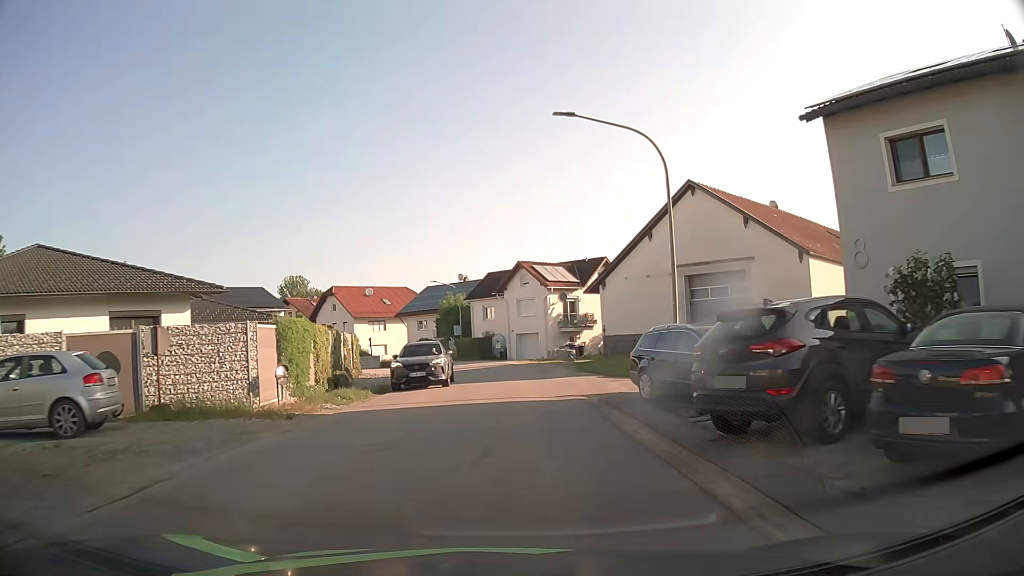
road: tertiary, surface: asphalt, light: Day
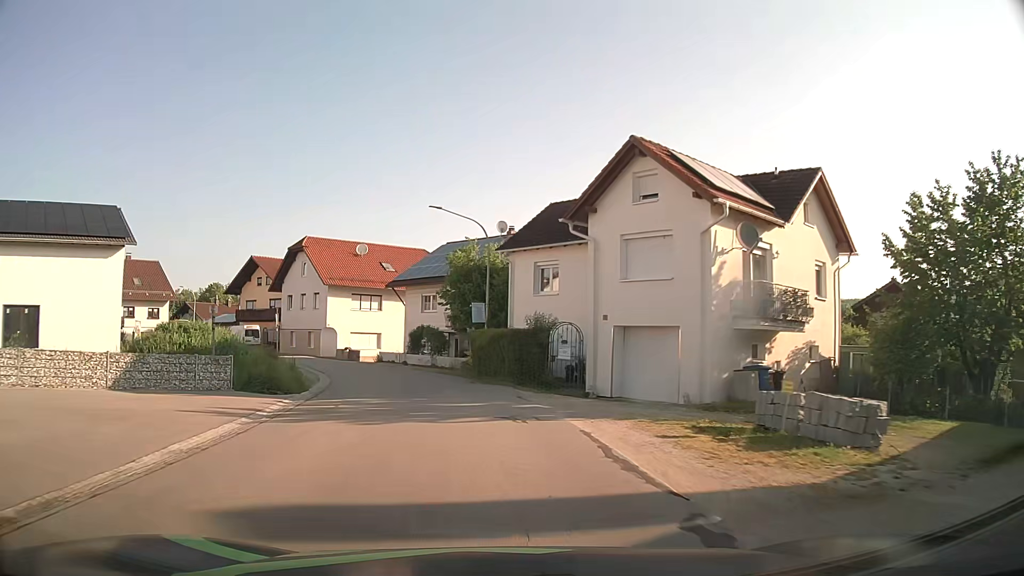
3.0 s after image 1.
(-0.6, +32.7) m; -4°
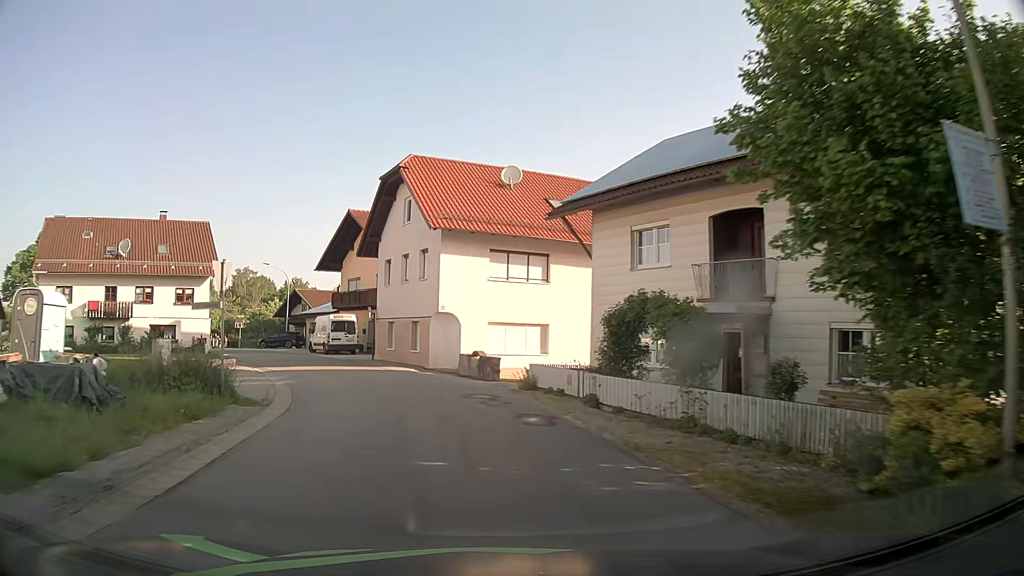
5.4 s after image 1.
(-3.4, +25.4) m; -16°
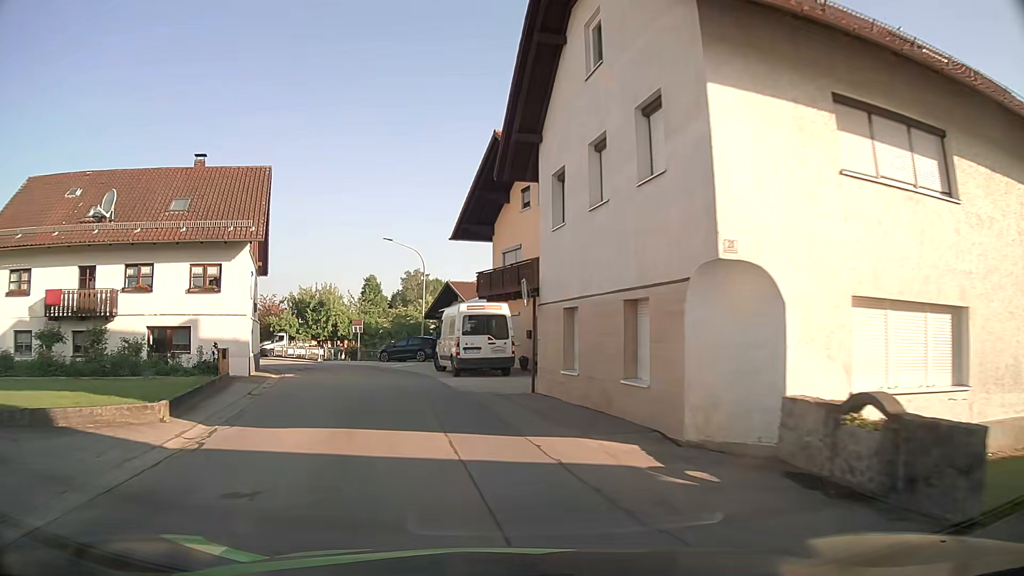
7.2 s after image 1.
(-2.5, +18.9) m; -16°
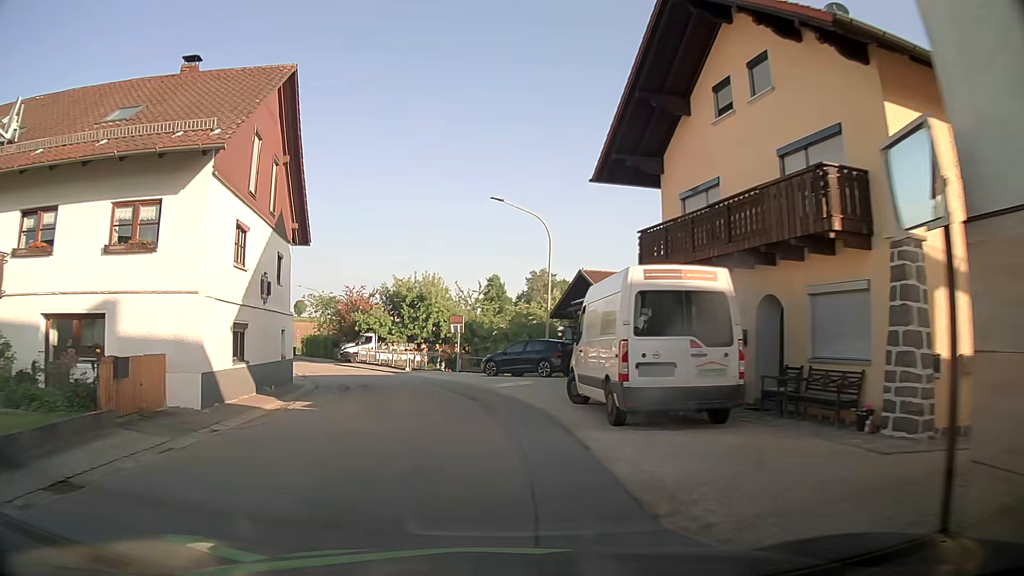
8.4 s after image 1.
(-1.2, +12.5) m; -11°
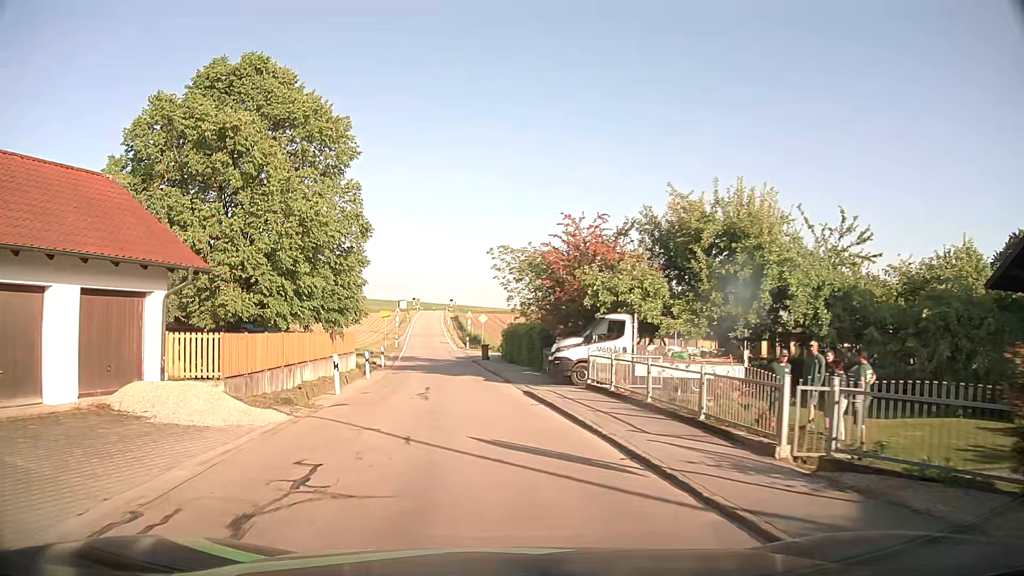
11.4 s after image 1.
(-4.8, +27.9) m; -20°
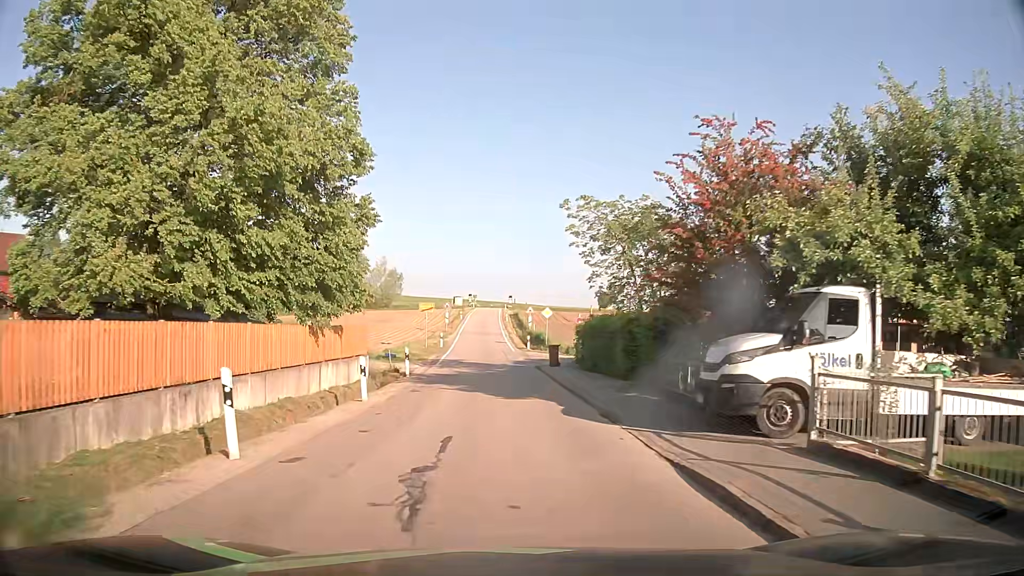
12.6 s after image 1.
(-0.6, +10.8) m; -6°
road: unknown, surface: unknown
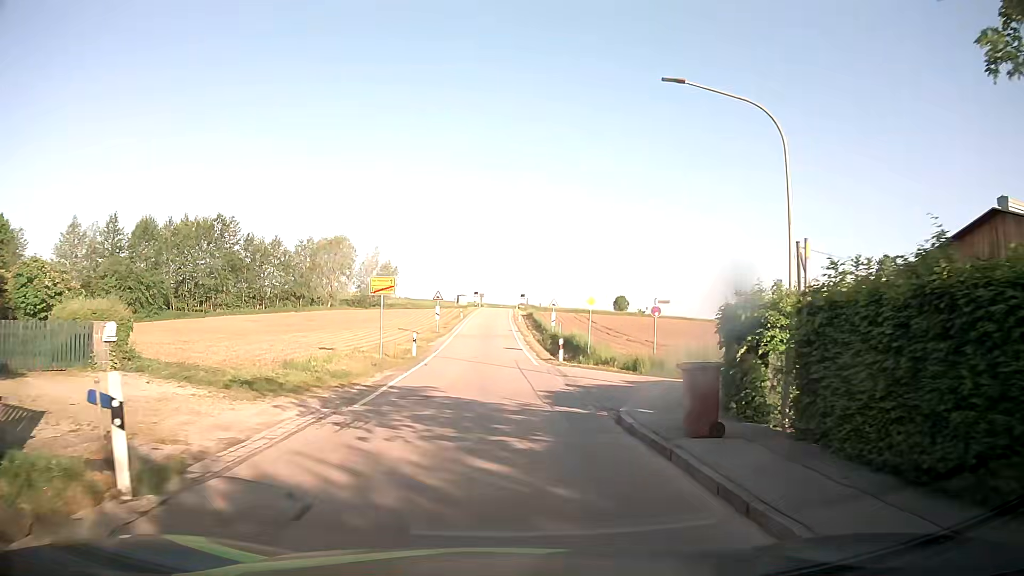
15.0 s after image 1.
(-0.1, +19.5) m; 0°
